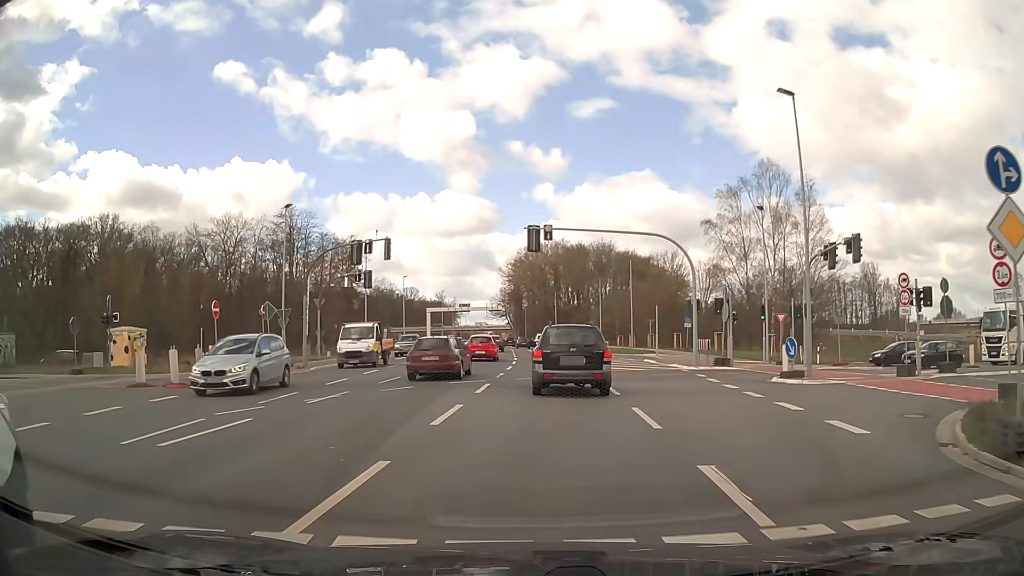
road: secondary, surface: asphalt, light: Day
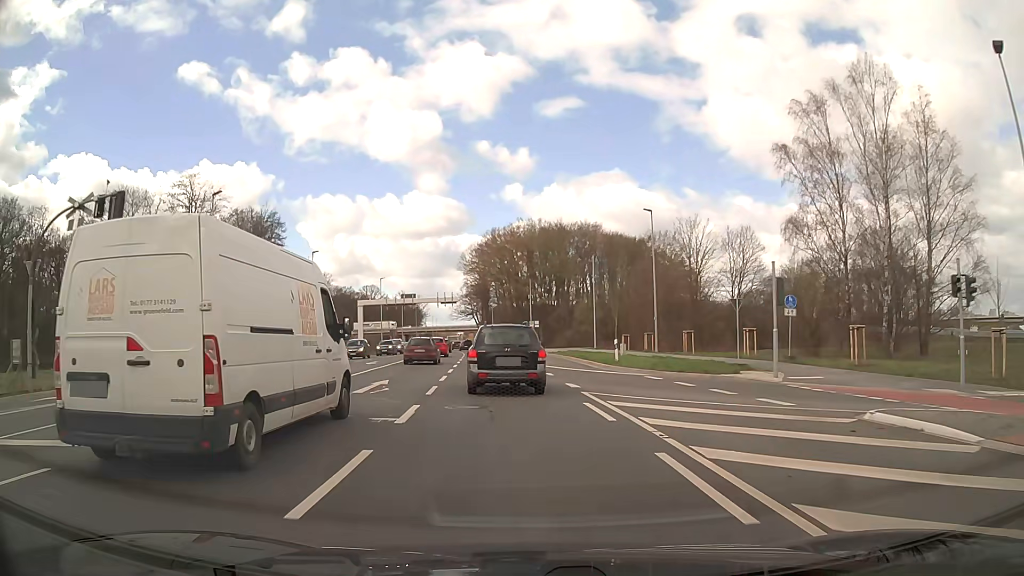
(+0.8, +30.0) m; +2°
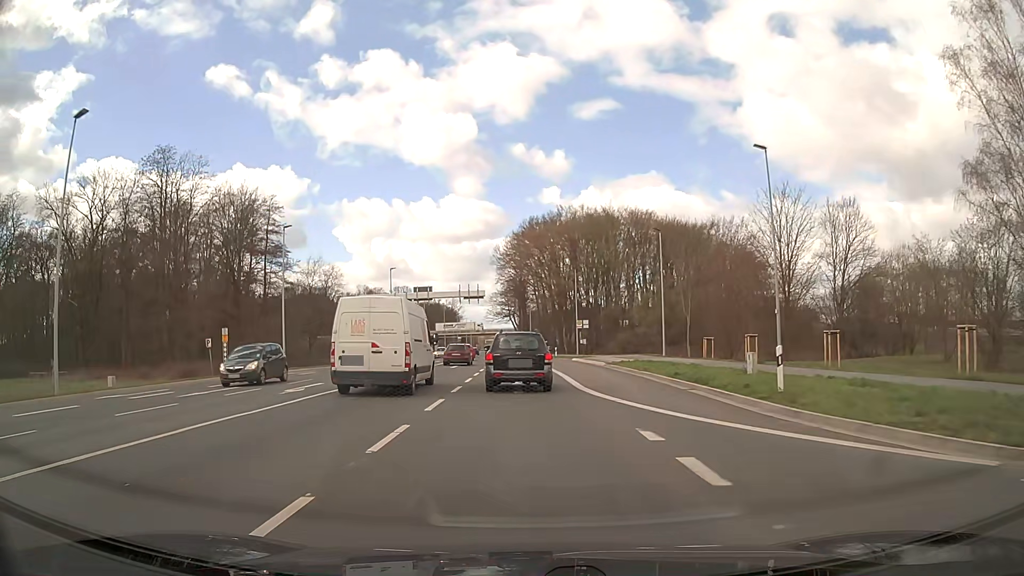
(-0.5, +18.0) m; -3°
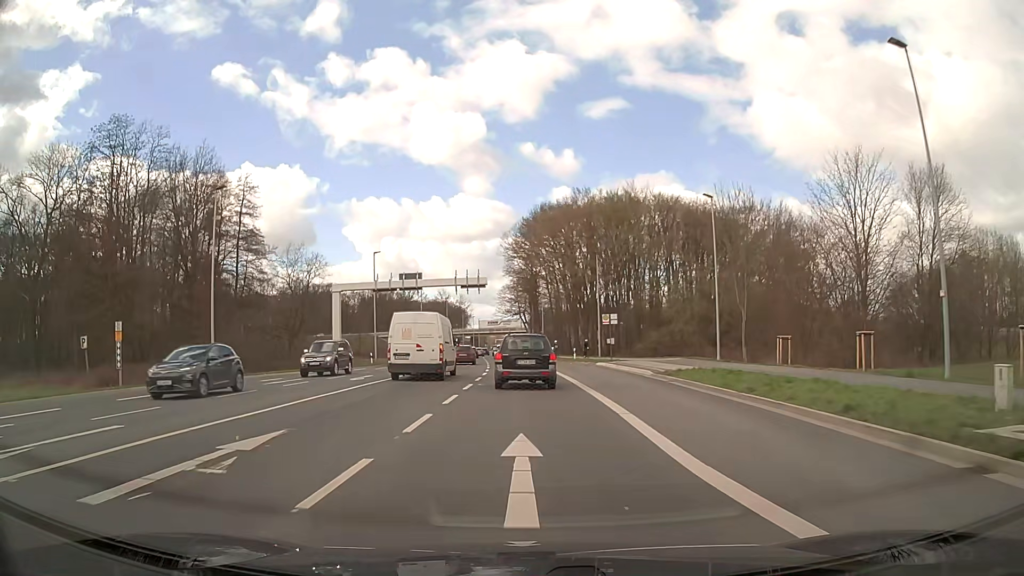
(-0.1, +13.5) m; -1°
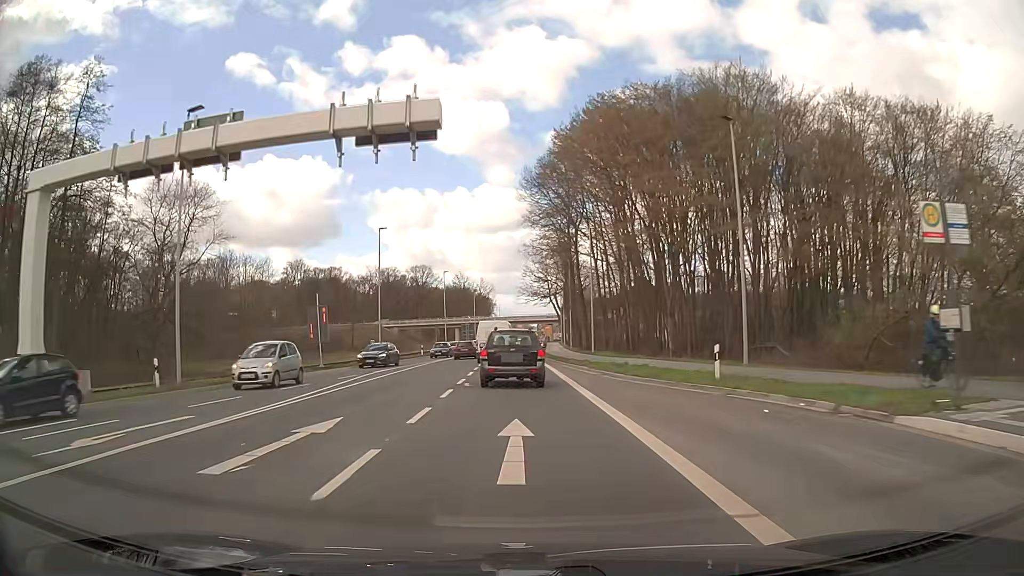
(-0.5, +39.7) m; -2°
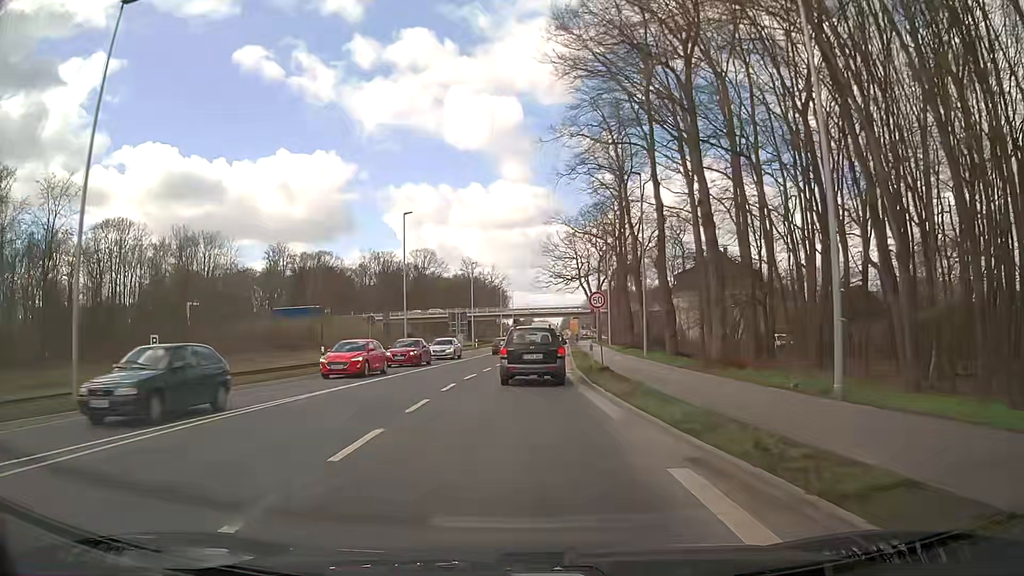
(-0.8, +38.8) m; -3°
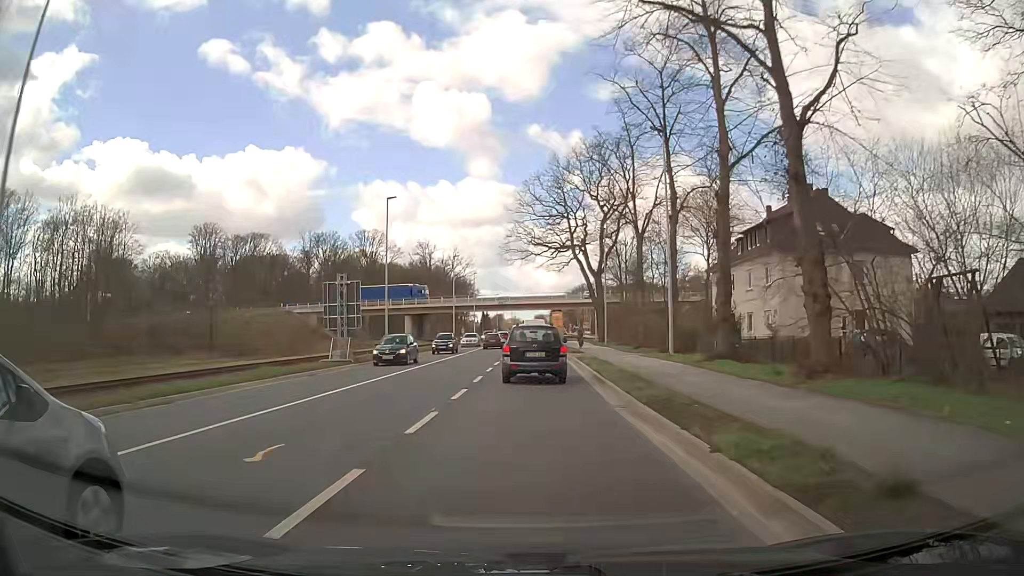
(+1.0, +37.8) m; +3°
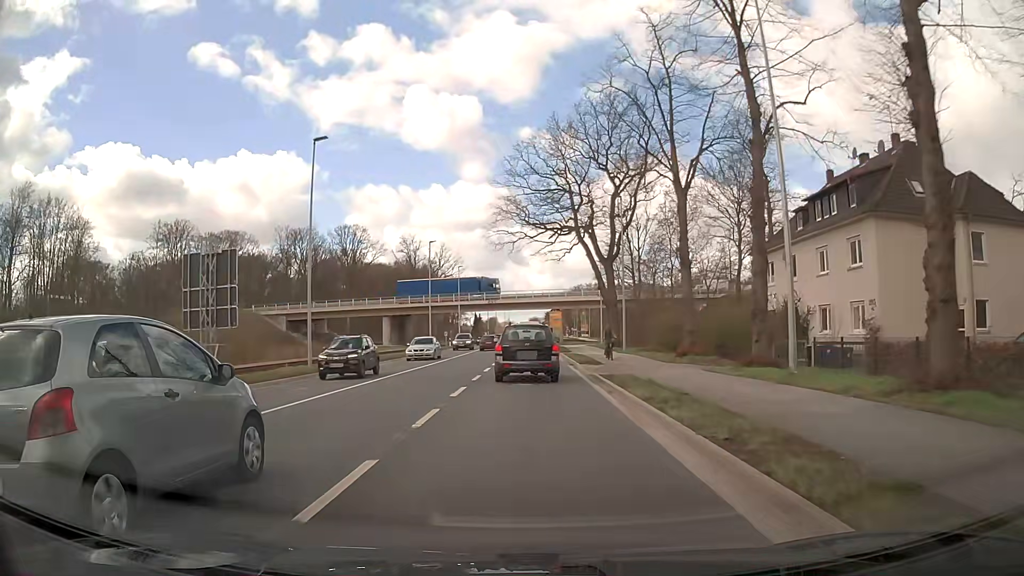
(+0.2, +14.7) m; +1°
